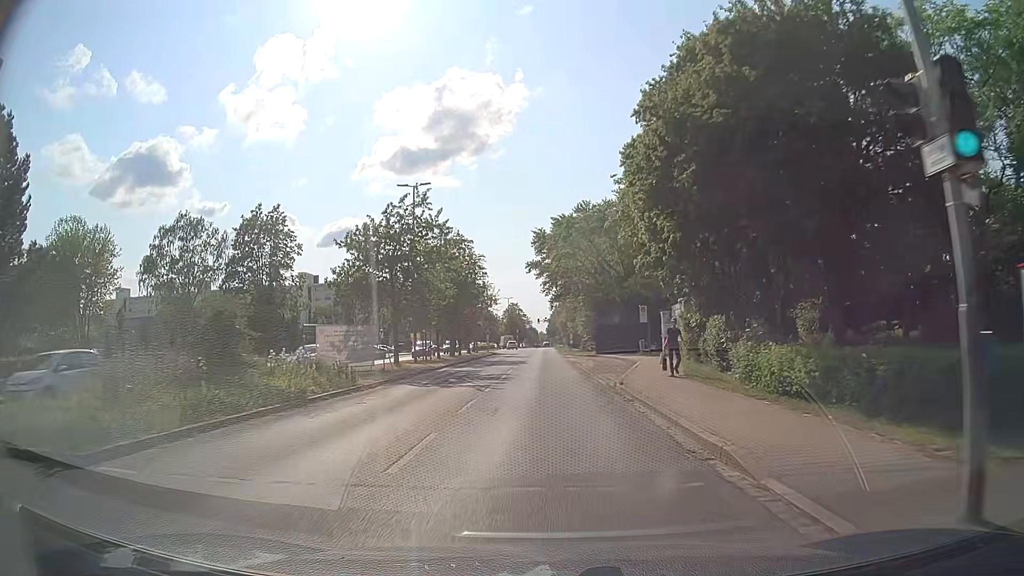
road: tertiary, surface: asphalt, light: Day
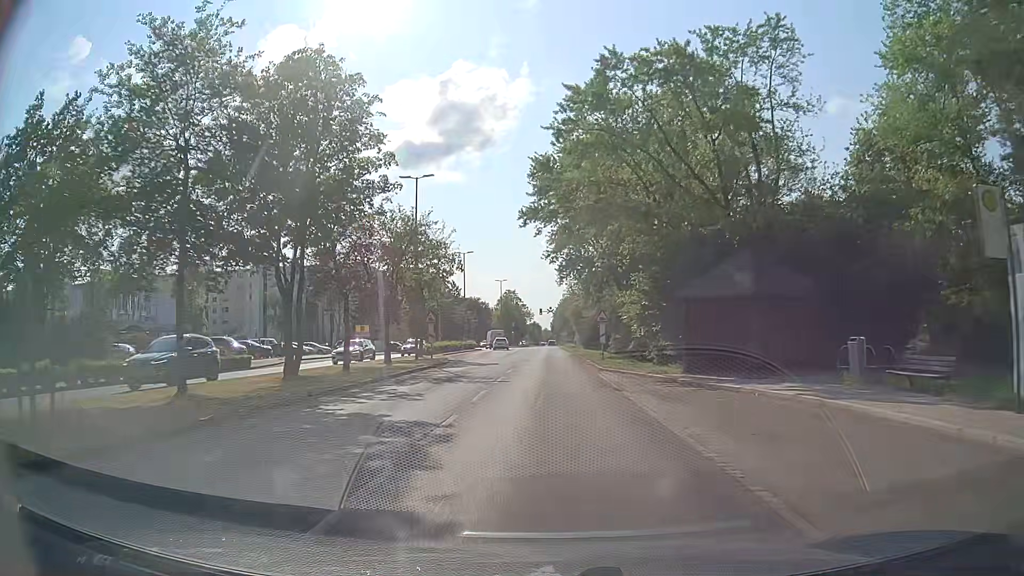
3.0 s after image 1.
(0.0, +36.4) m; 0°
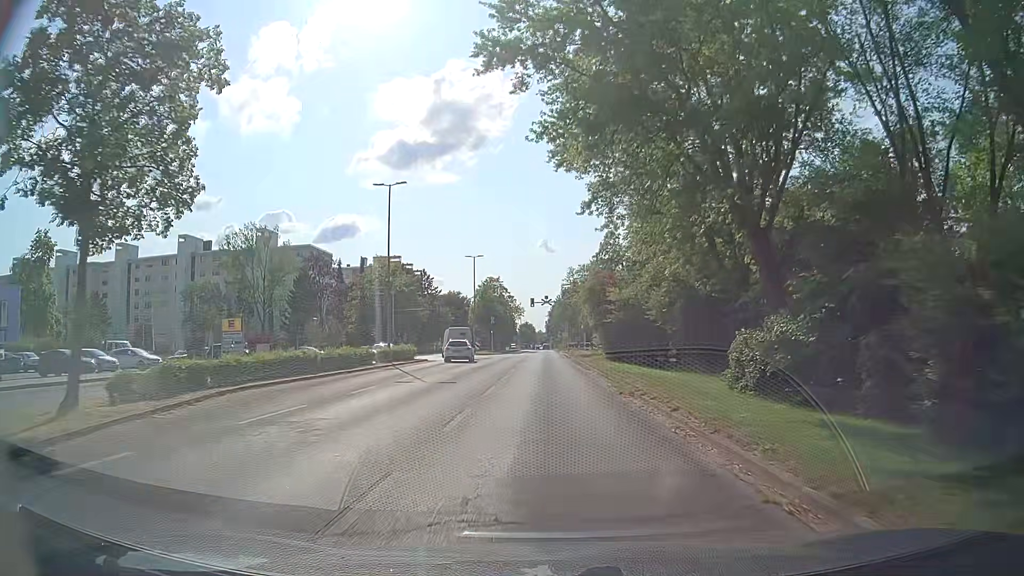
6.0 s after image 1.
(0.0, +34.8) m; 0°
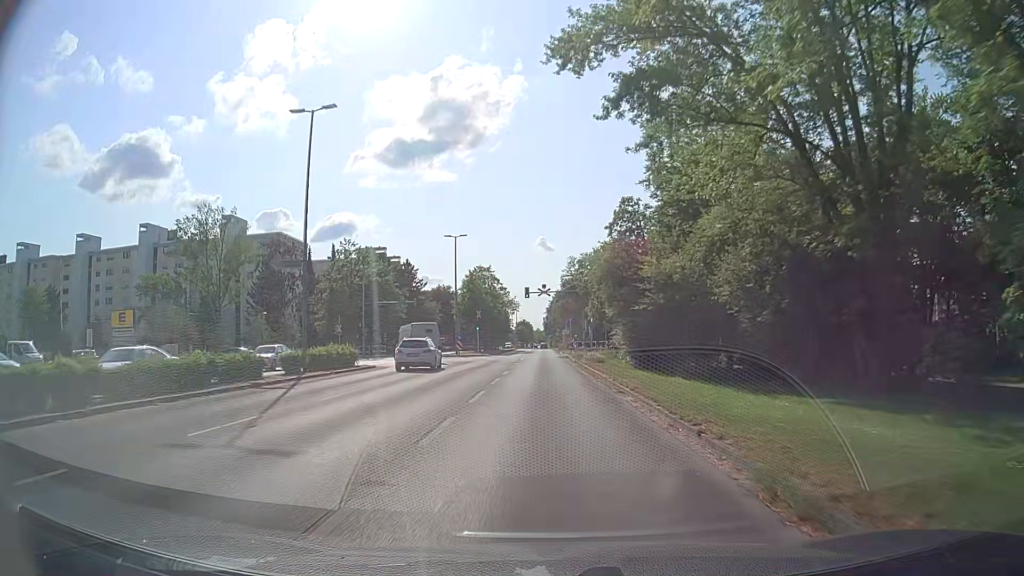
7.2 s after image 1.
(+0.2, +14.1) m; +1°
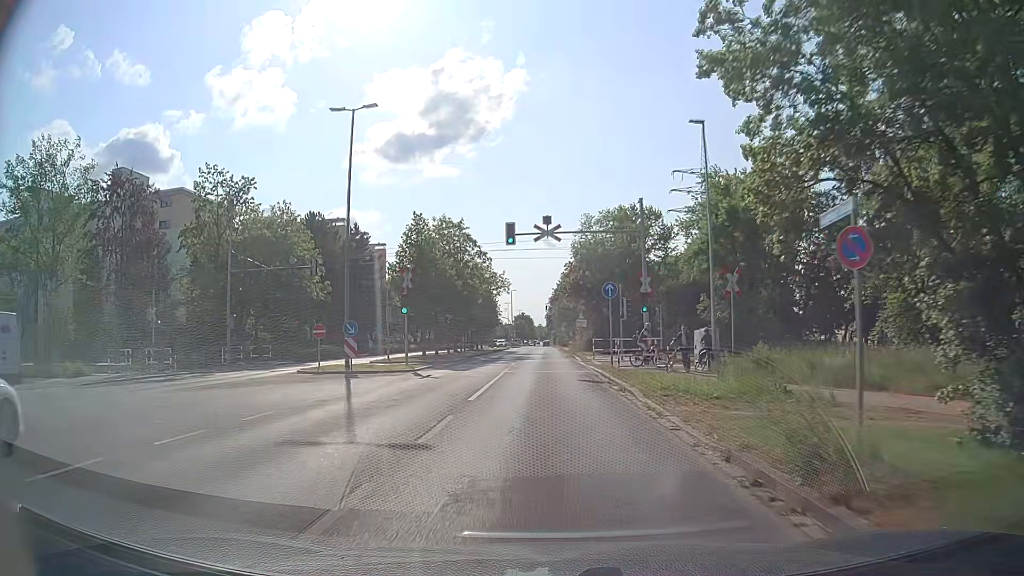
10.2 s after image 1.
(-0.2, +34.7) m; 0°
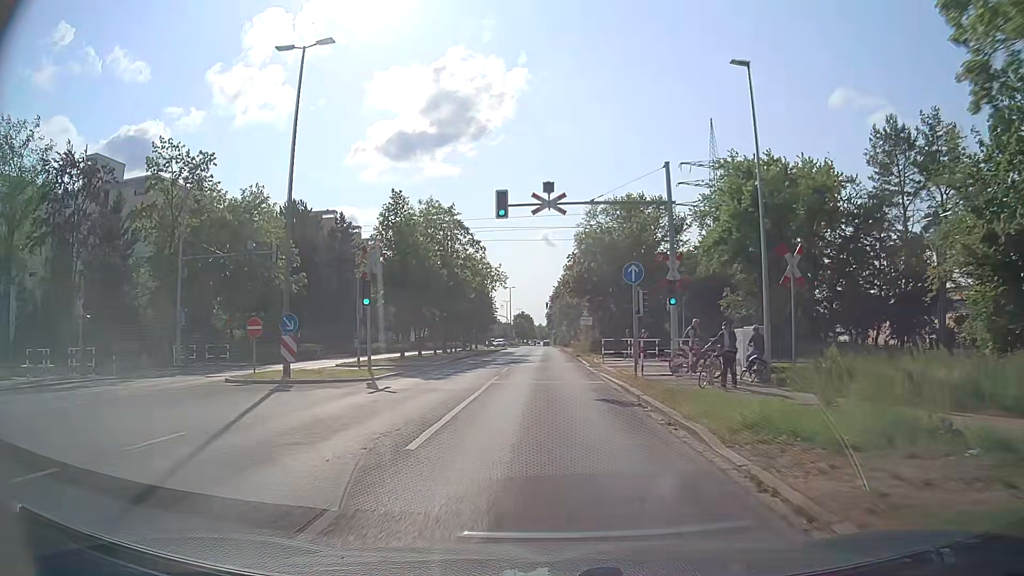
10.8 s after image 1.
(0.0, +6.6) m; 0°
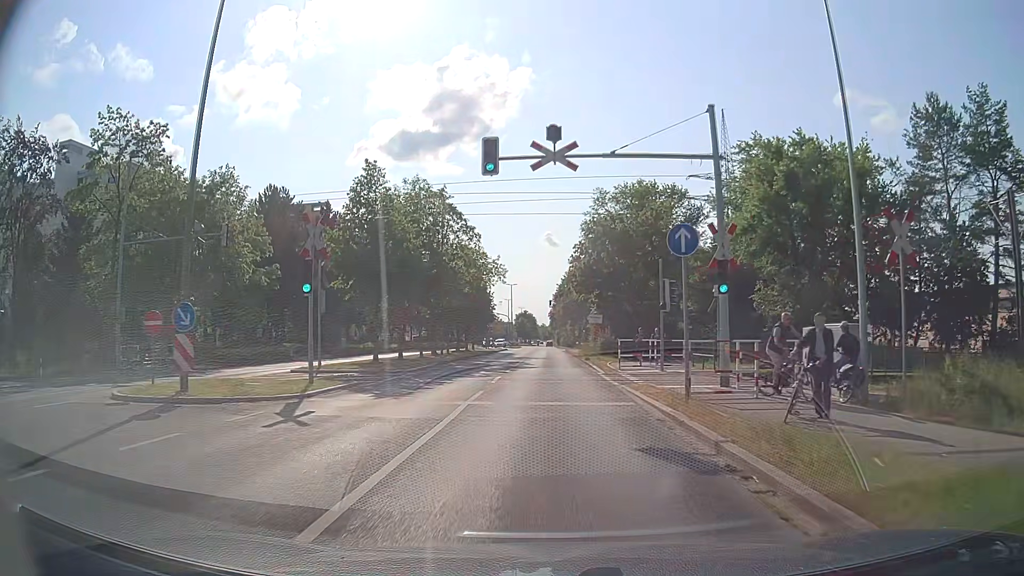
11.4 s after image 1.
(0.0, +6.4) m; 0°
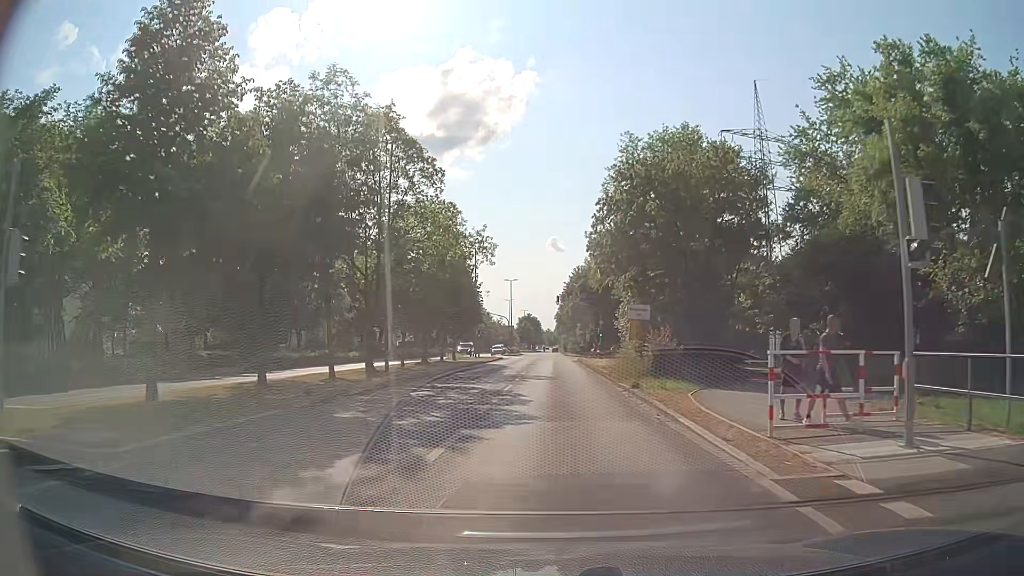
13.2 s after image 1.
(-0.1, +18.6) m; -1°
(0, +10) (0, +20) (+1, +30) (+1, +40) (+1, +50) (+1, +60) (+2, +70) (+2, +80) (+2, +90) (+2, +100) m
